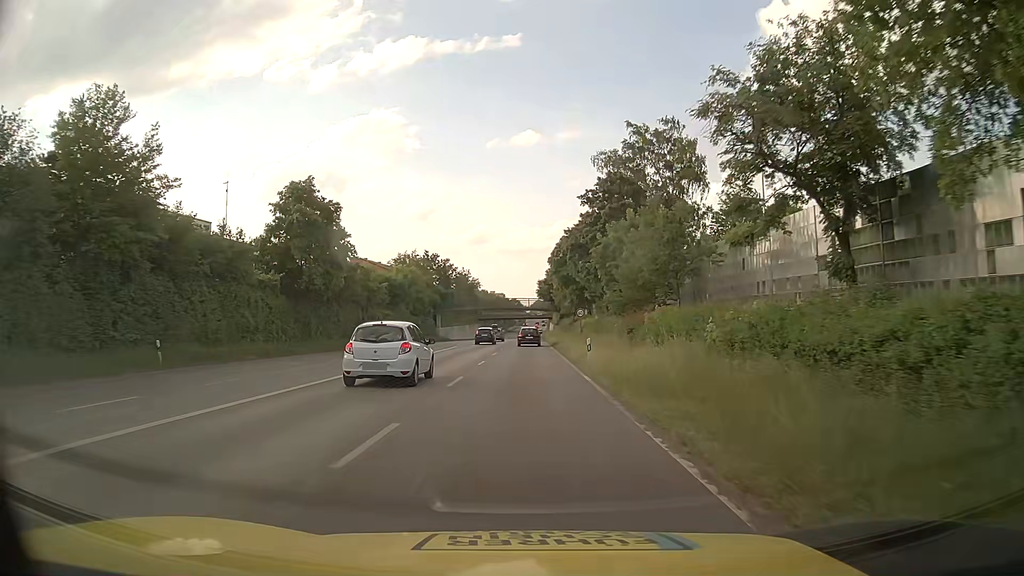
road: secondary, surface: asphalt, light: Day
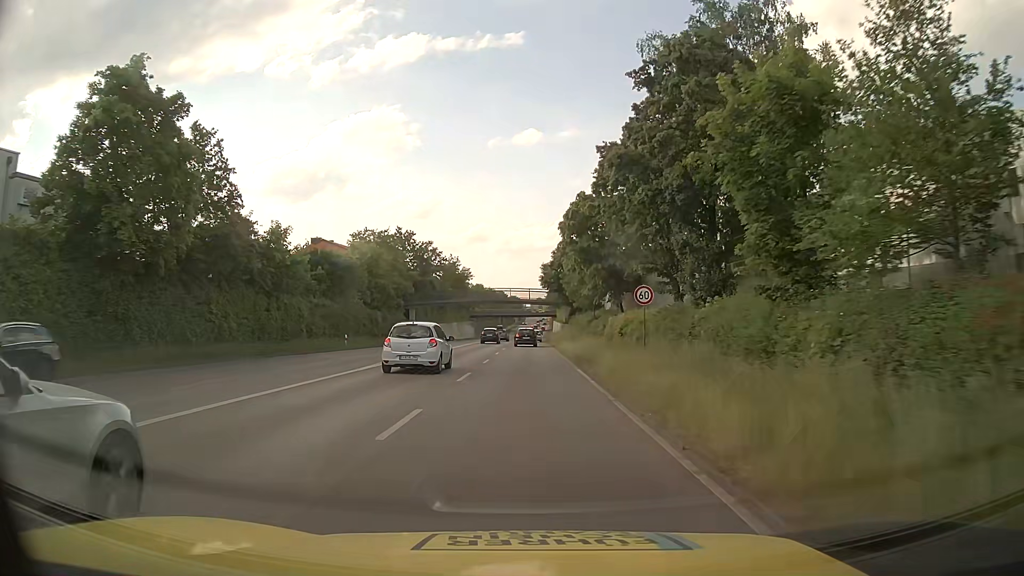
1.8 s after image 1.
(+0.2, +25.5) m; 0°
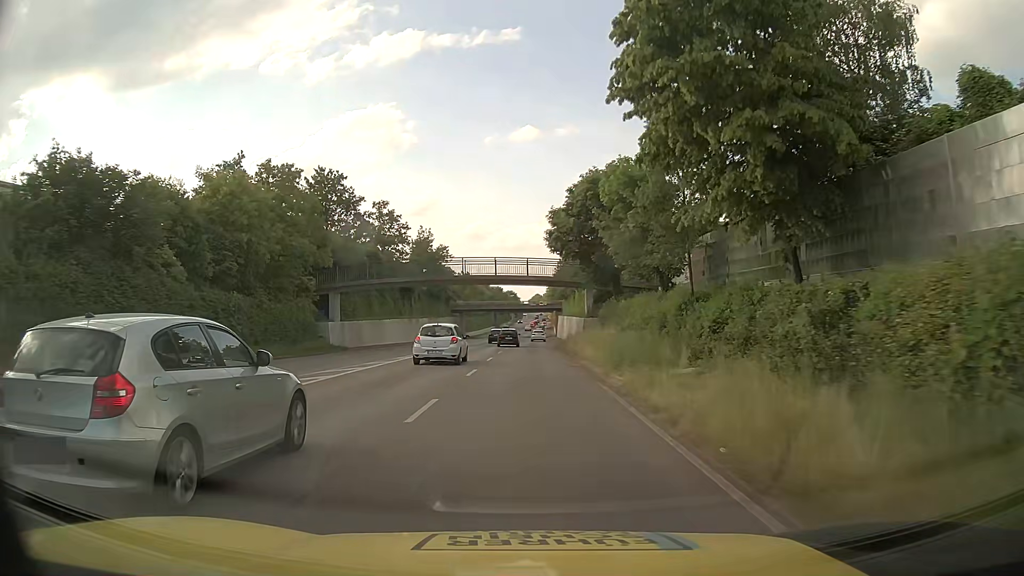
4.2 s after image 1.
(+0.2, +34.6) m; 0°
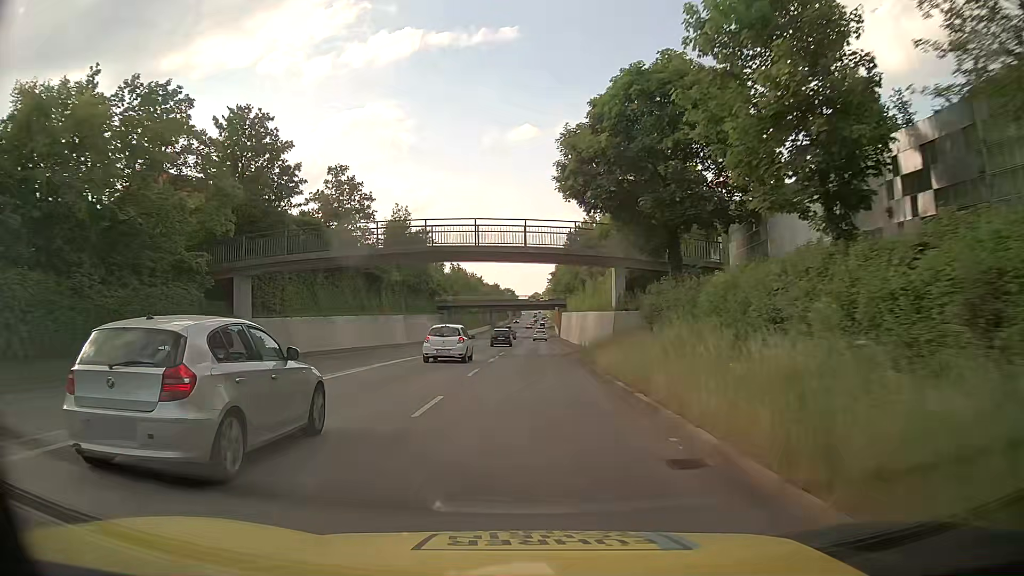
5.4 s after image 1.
(0.0, +17.5) m; +1°
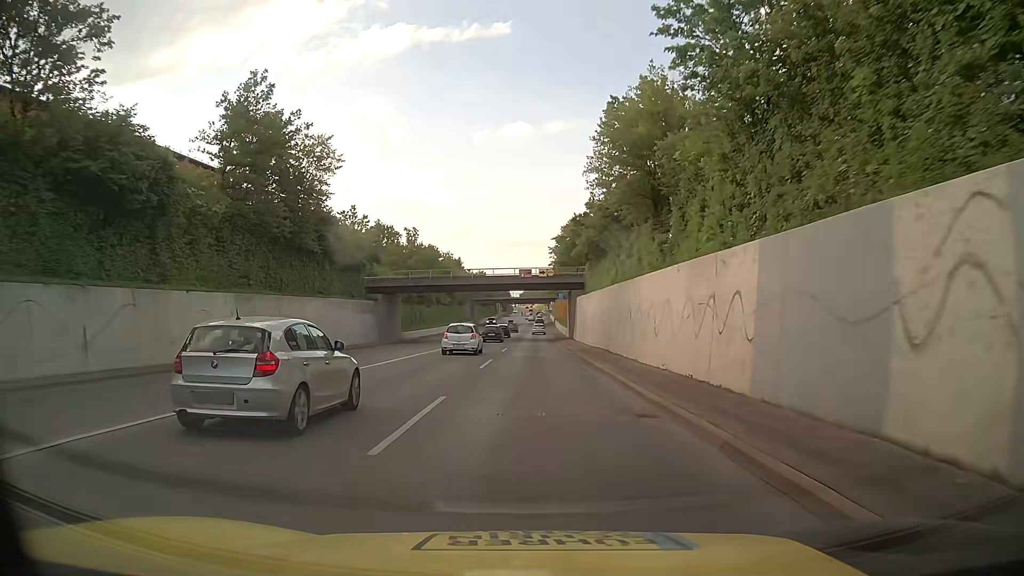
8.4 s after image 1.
(-0.7, +43.3) m; 0°
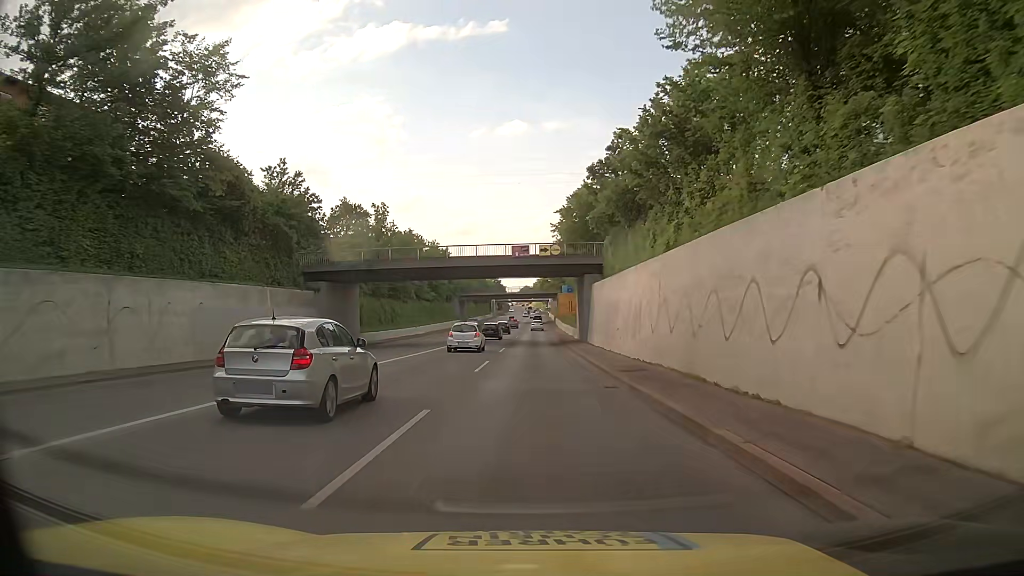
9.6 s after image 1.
(0.0, +17.2) m; 0°
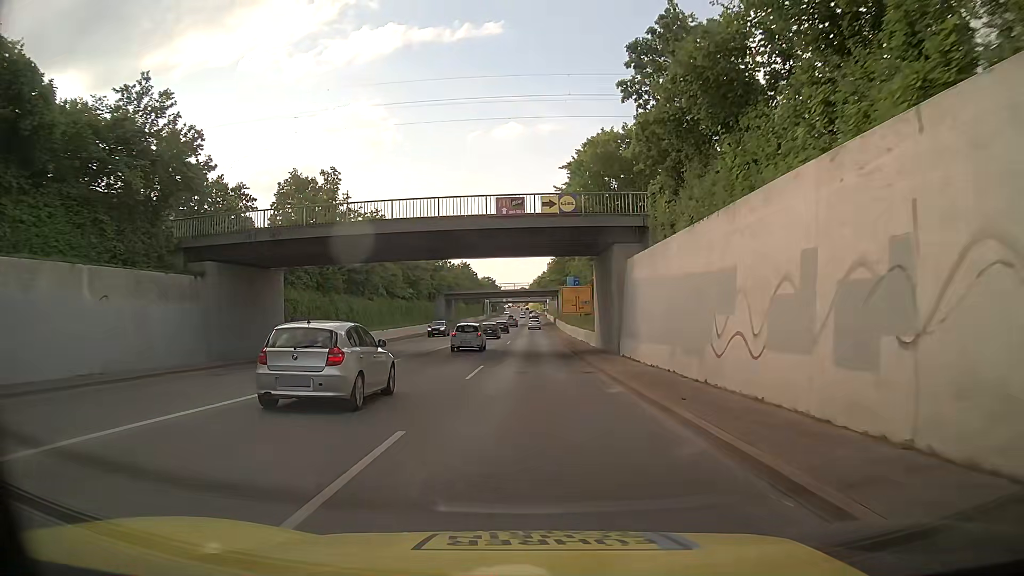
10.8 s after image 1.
(0.0, +17.1) m; 0°
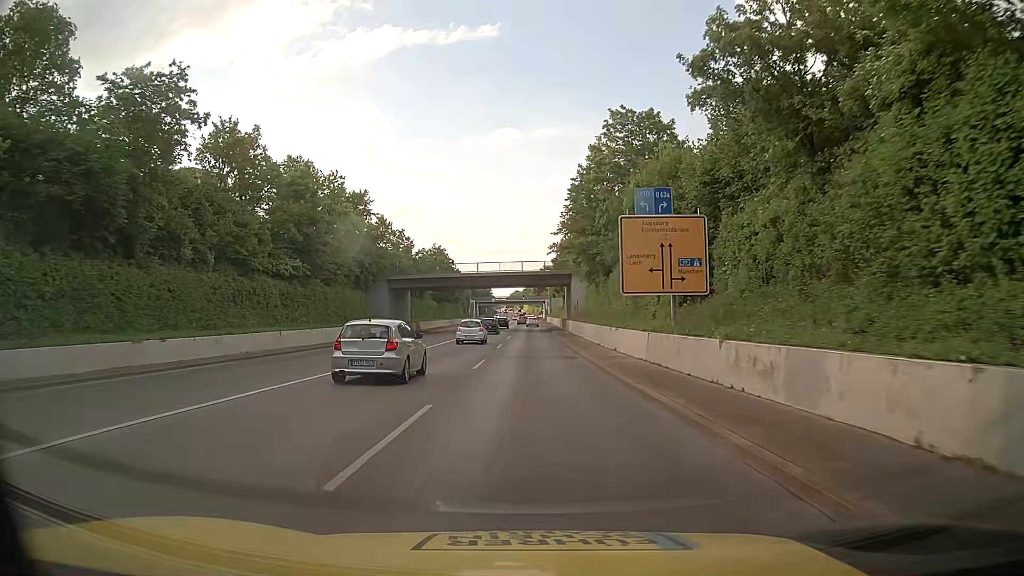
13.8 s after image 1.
(+0.2, +42.6) m; +2°
(0, +10) (0, +20) (0, +30) (0, +40) (-1, +50) (-1, +60) (-1, +70) (-1, +80) (-2, +90) (-2, +100) m
